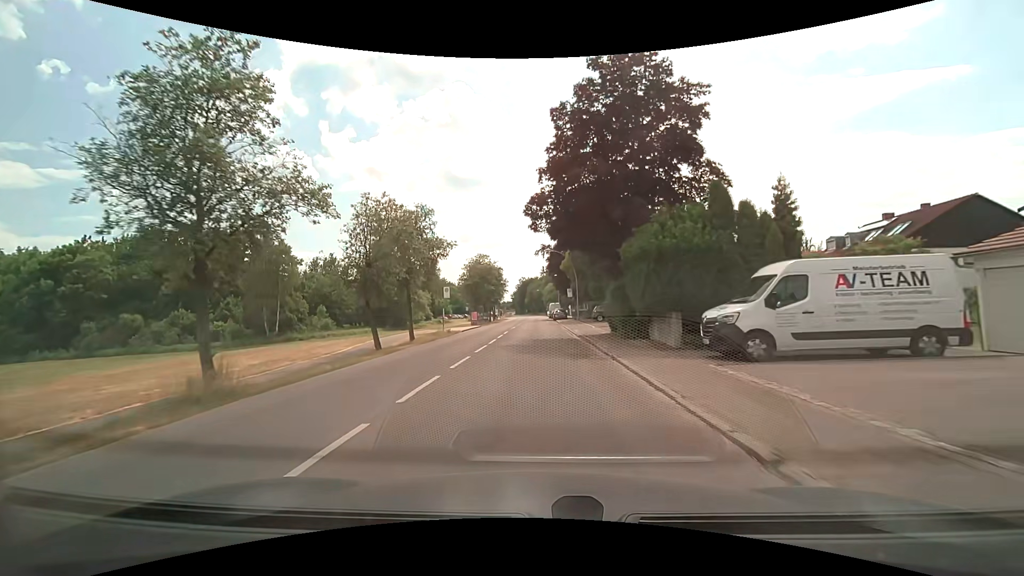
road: tertiary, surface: asphalt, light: Day
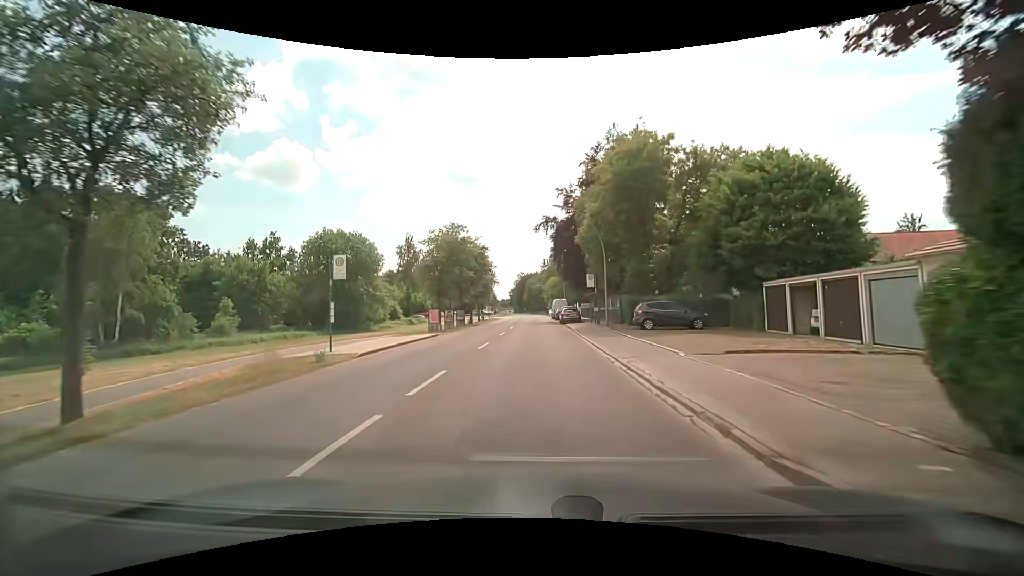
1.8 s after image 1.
(0.0, +21.9) m; 0°
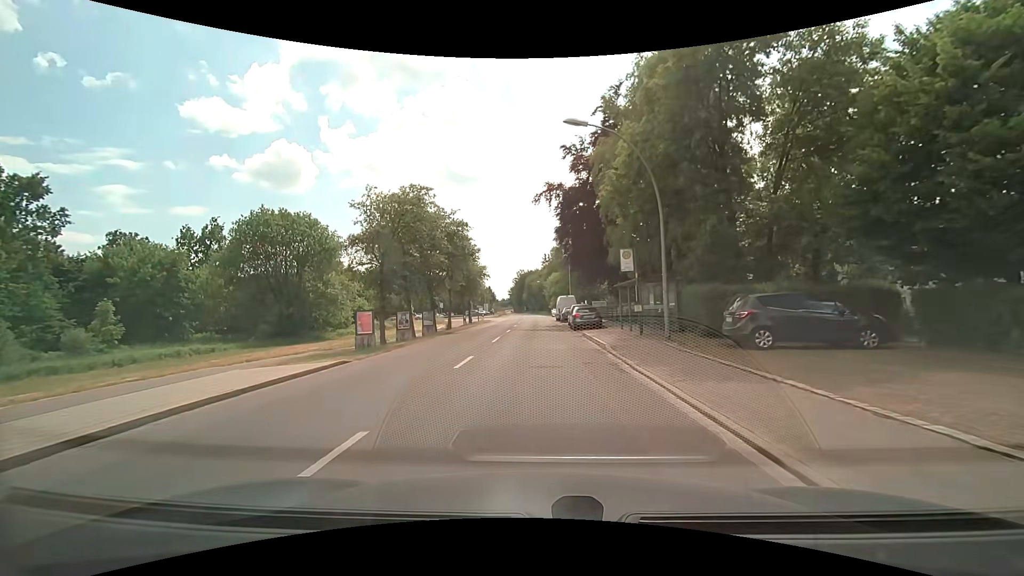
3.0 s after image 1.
(+0.1, +14.1) m; 0°
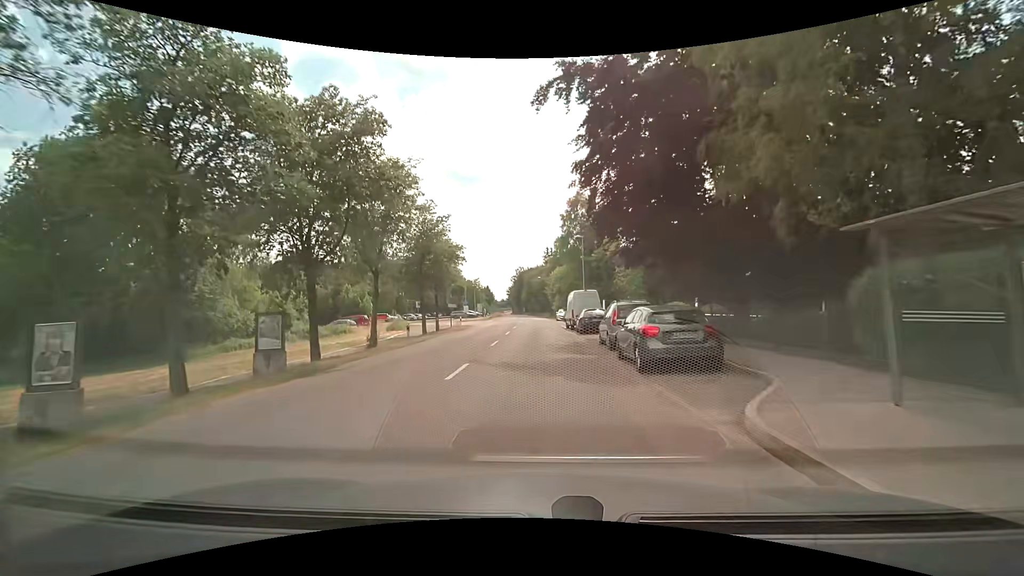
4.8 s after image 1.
(-0.1, +19.5) m; -1°
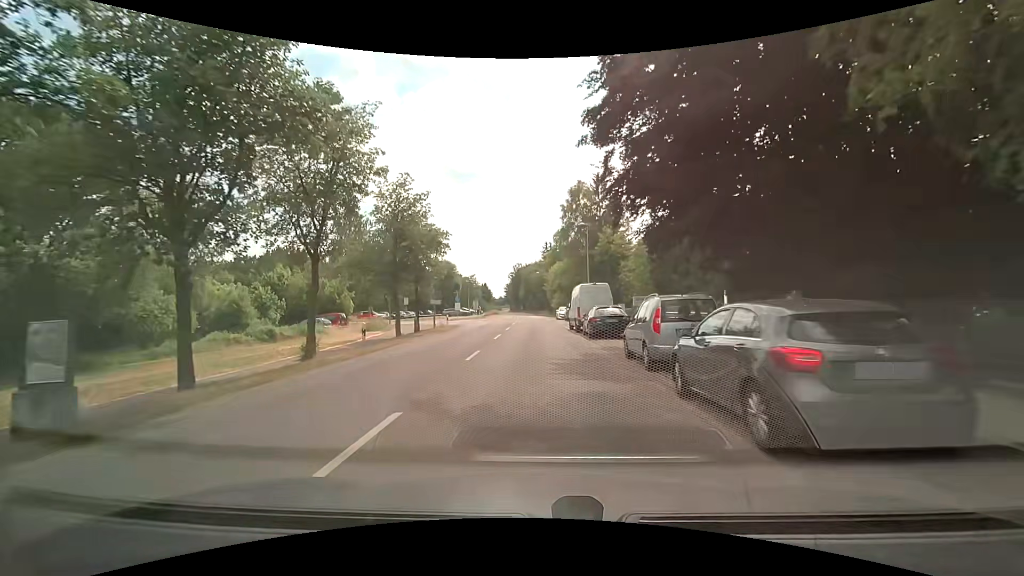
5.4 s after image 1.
(+0.1, +6.1) m; 0°
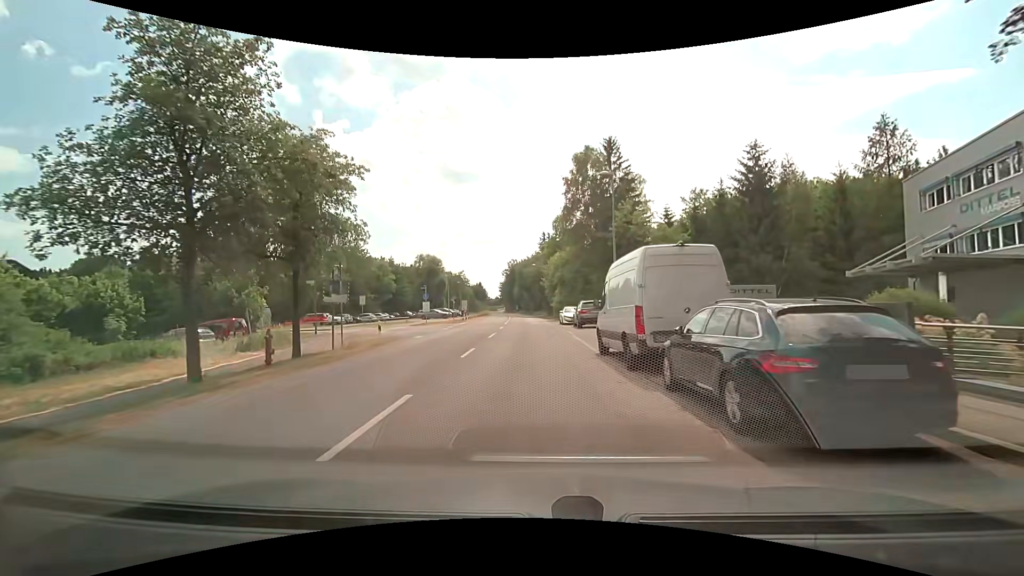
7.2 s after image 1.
(+0.2, +16.7) m; 0°
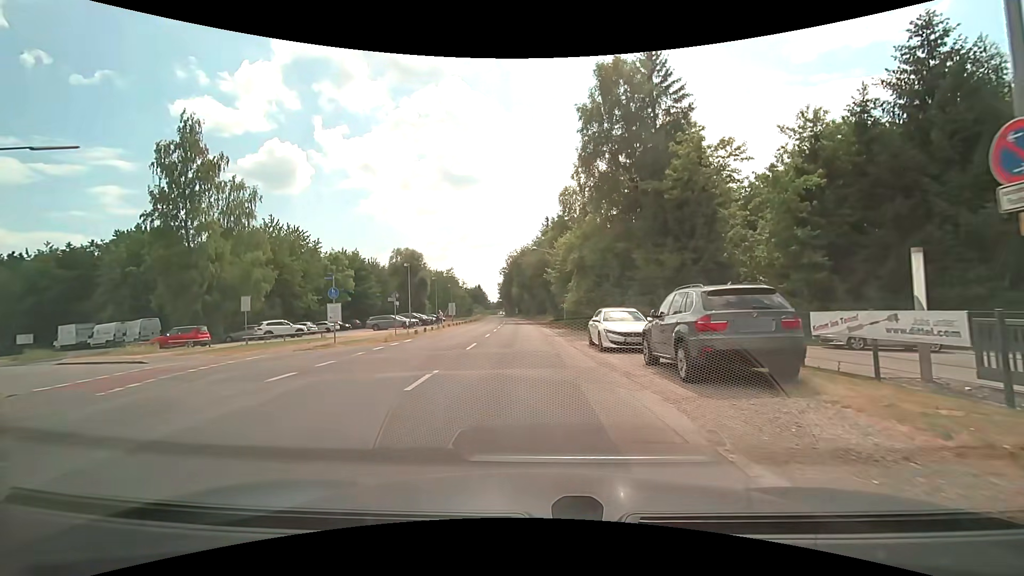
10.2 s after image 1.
(+0.2, +22.6) m; 0°
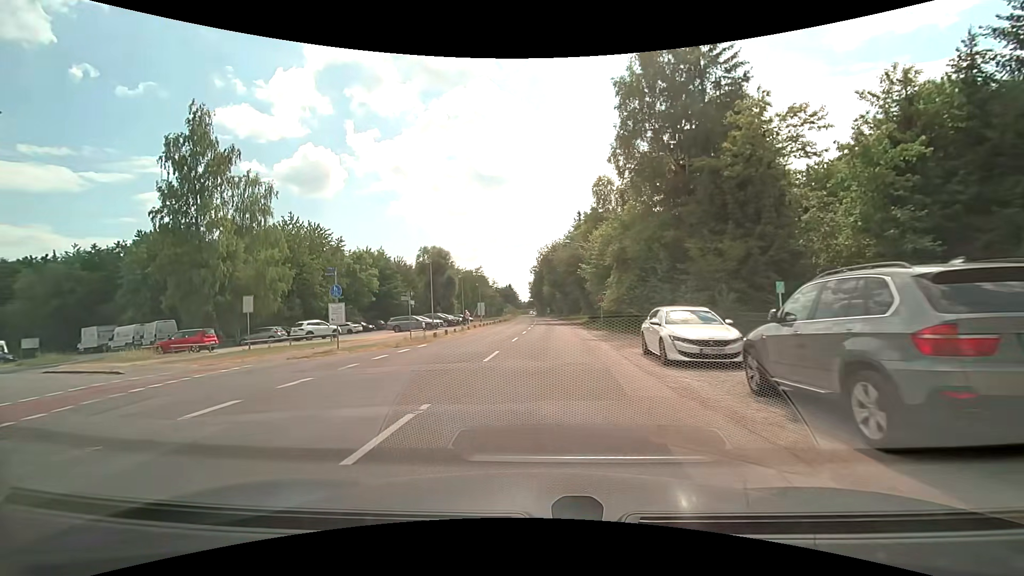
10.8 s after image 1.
(-0.1, +4.1) m; -4°
(-2, +10) (-10, +16) (-19, +20) (-27, +25) (-36, +30) (-46, +33) (-54, +38) (-62, +44) (-70, +50) (-79, +55) m
